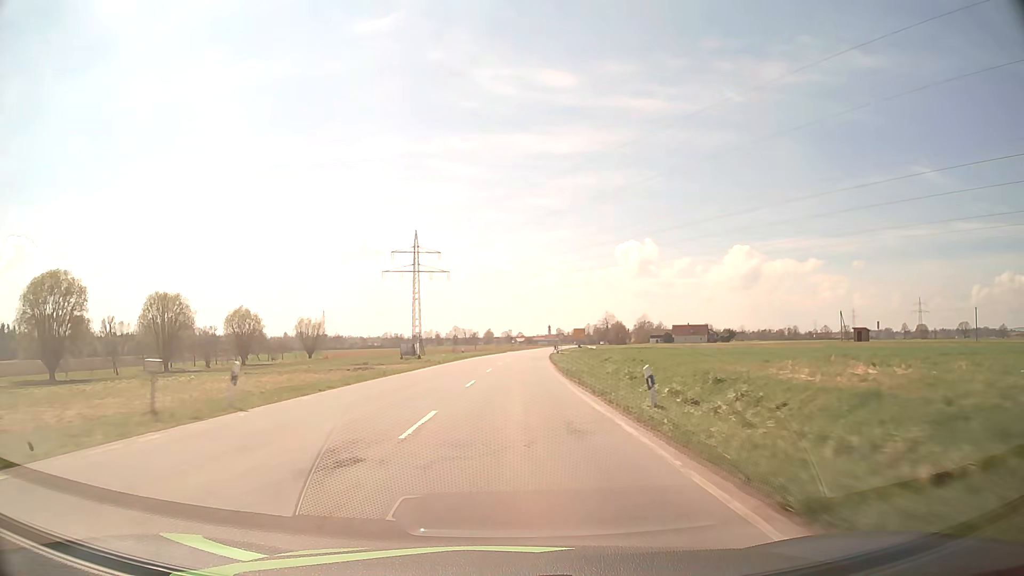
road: secondary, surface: asphalt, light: Day
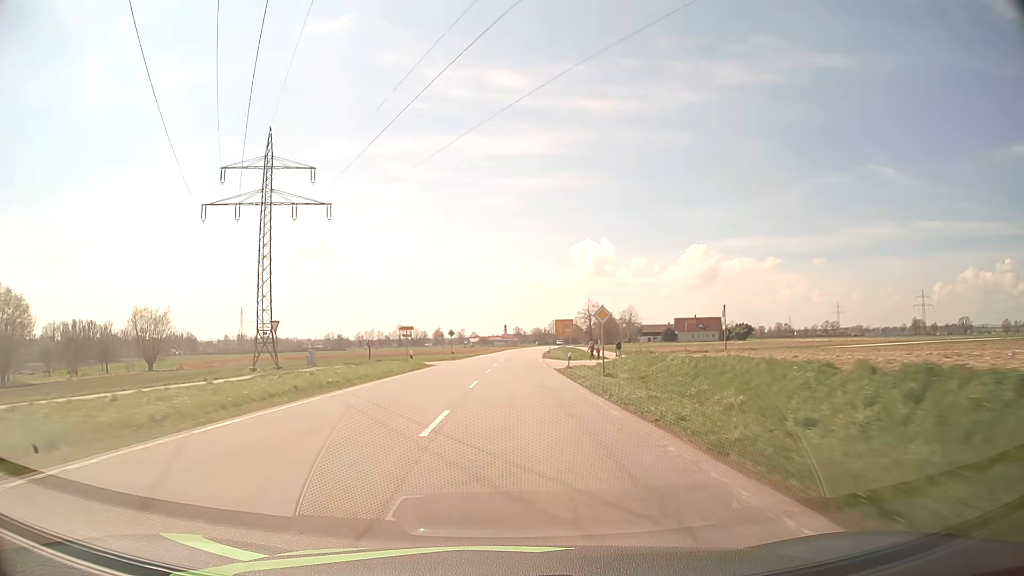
(+2.0, +71.8) m; +4°
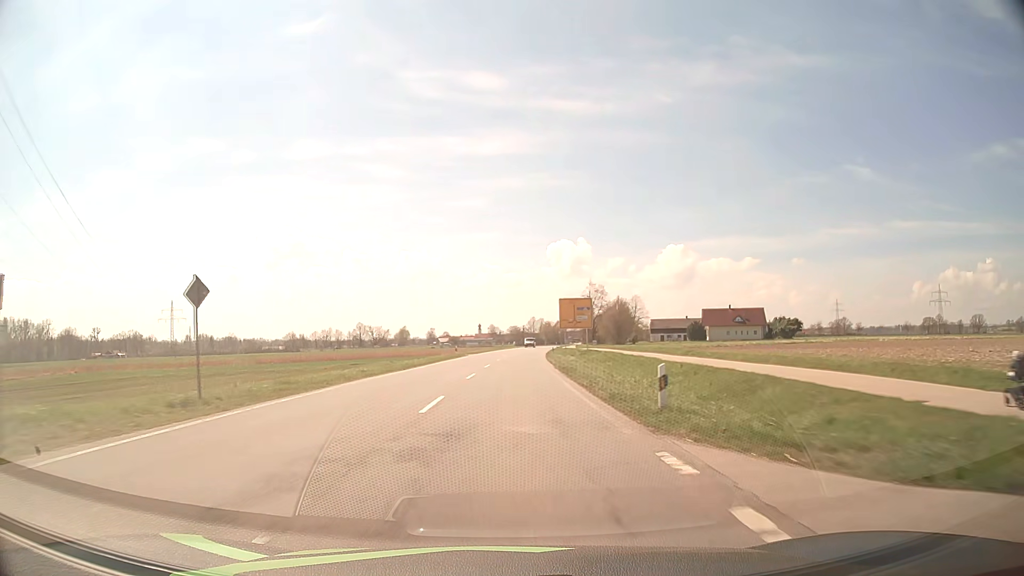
(+1.1, +57.0) m; +2°
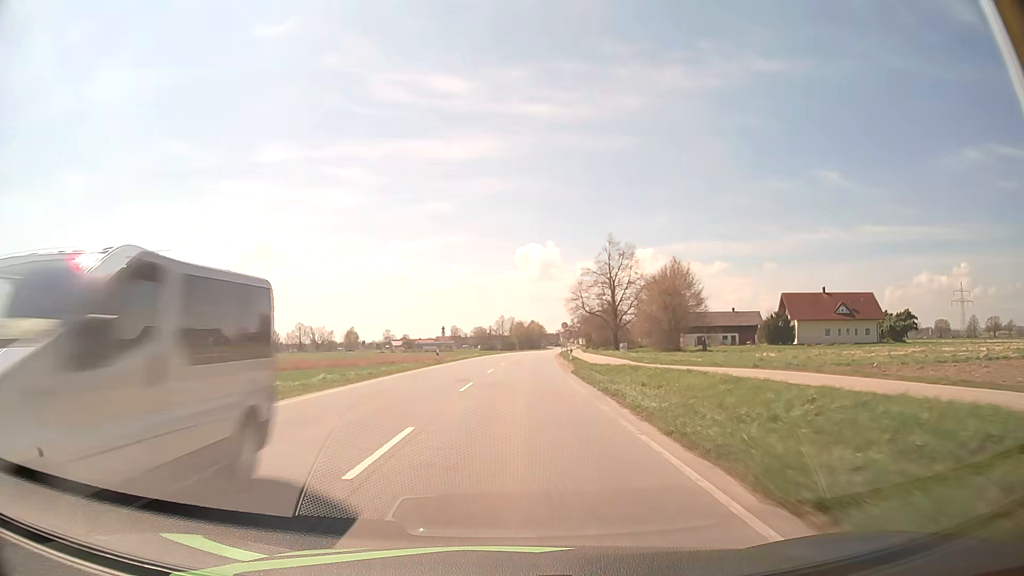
(+1.7, +66.3) m; +3°
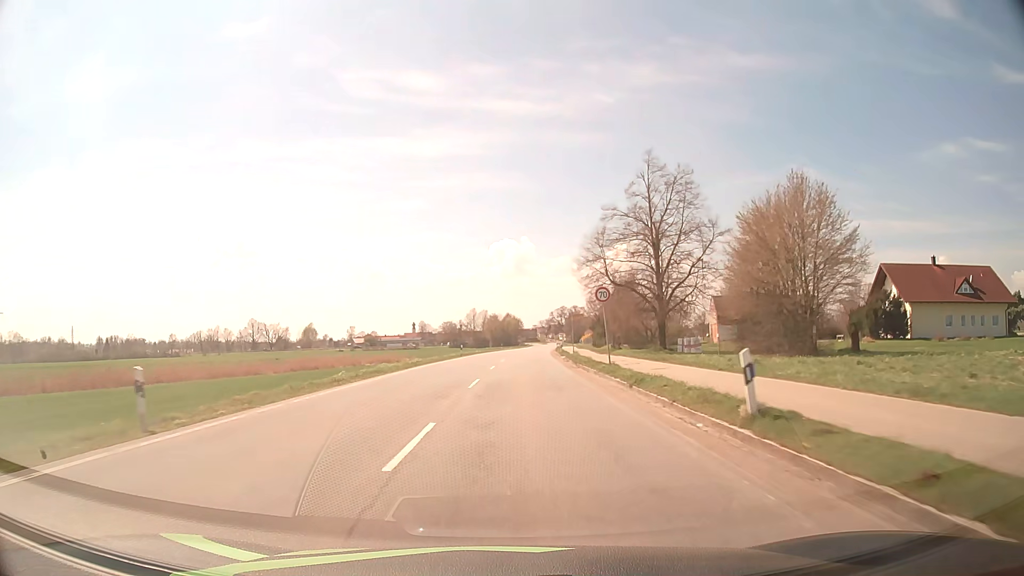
(+0.6, +35.7) m; +2°
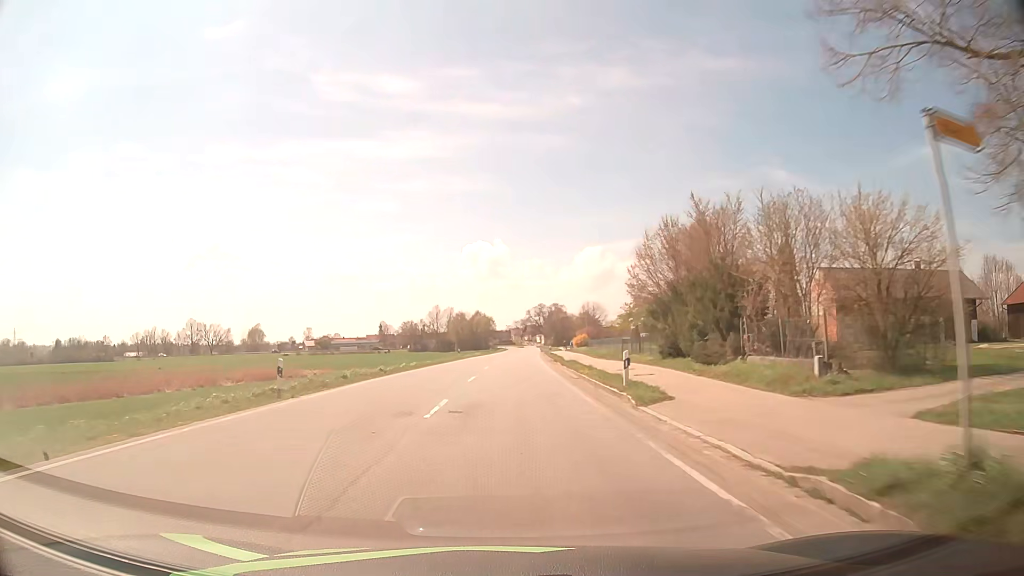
(+1.1, +42.7) m; +2°
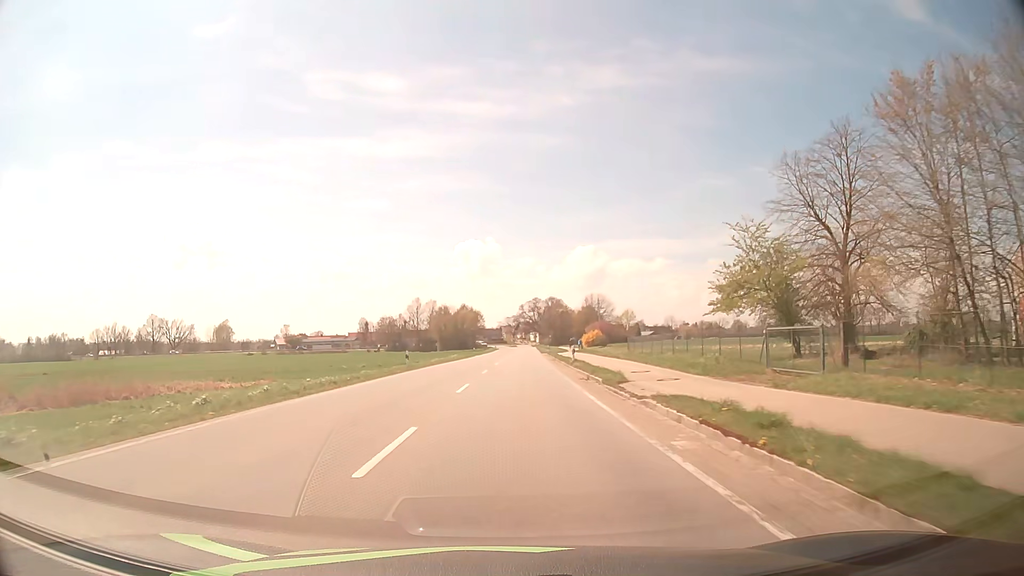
(+0.3, +29.8) m; +1°
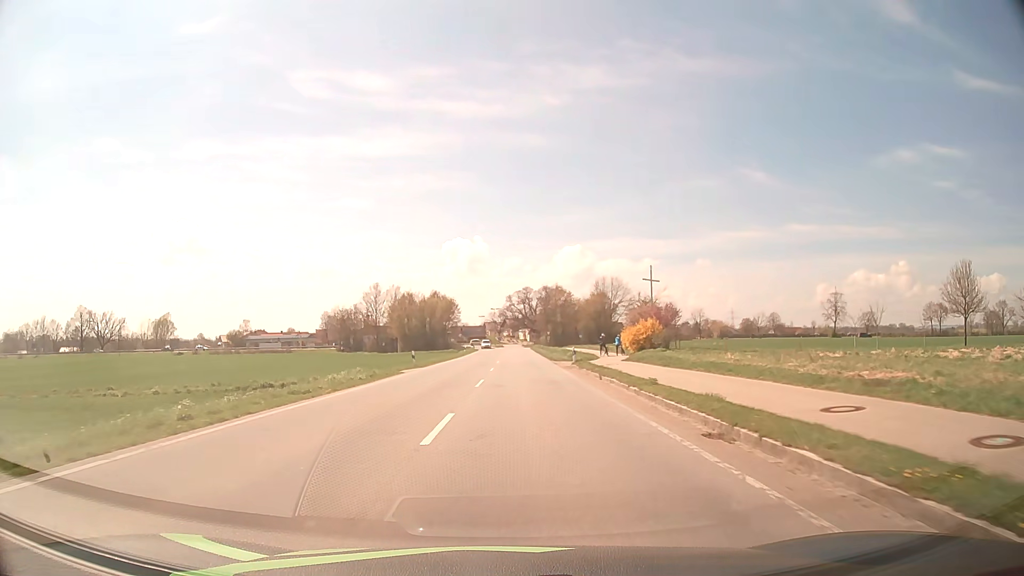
(+0.5, +45.6) m; +1°
